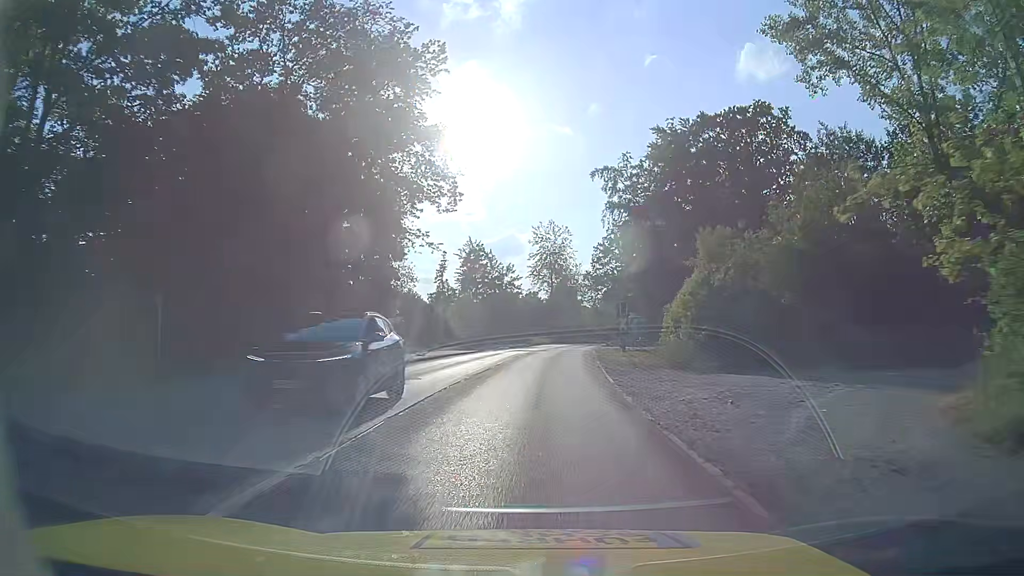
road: tertiary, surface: asphalt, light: Day
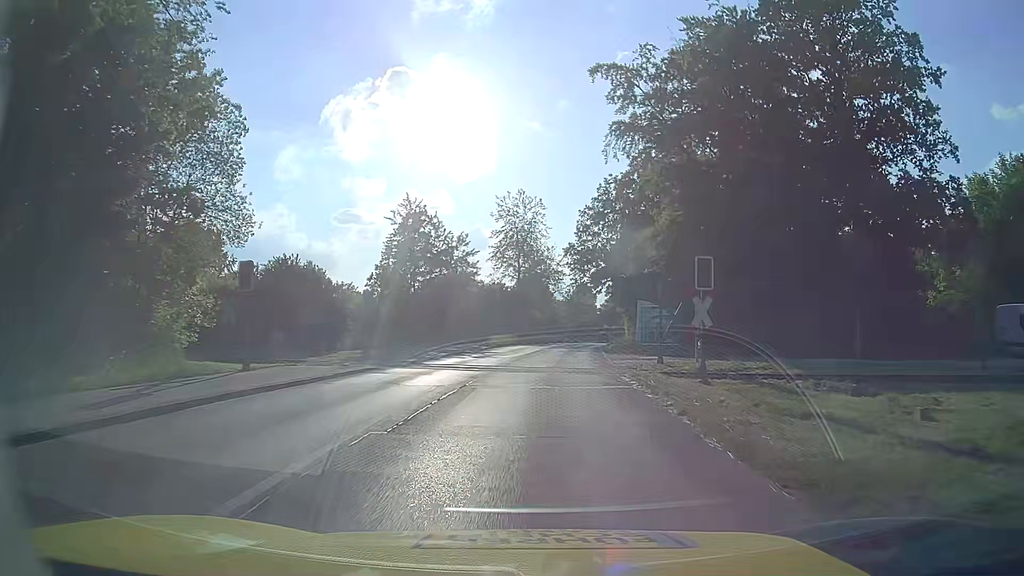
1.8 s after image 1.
(+0.7, +23.4) m; +4°
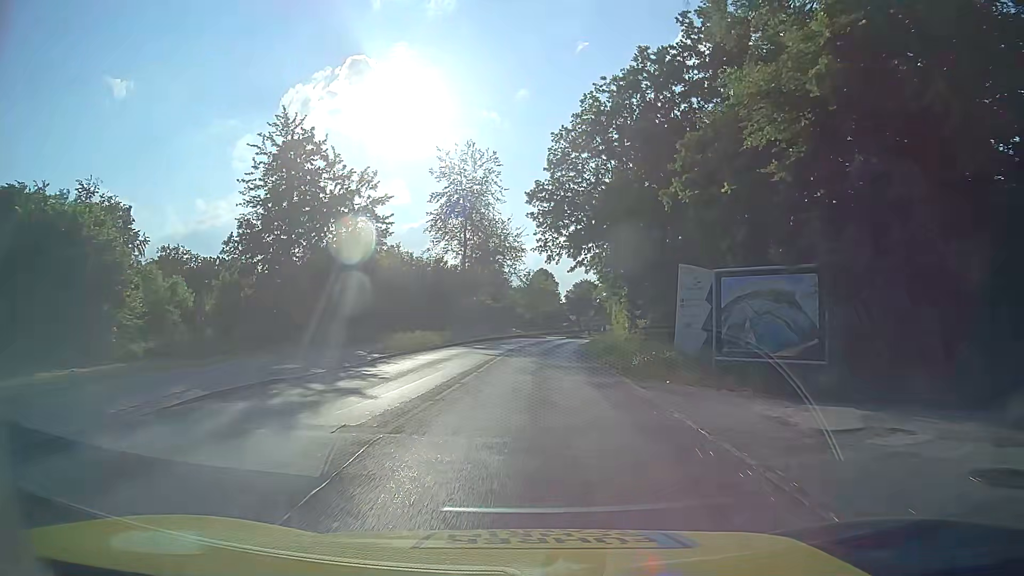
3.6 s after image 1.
(+0.6, +22.4) m; +3°
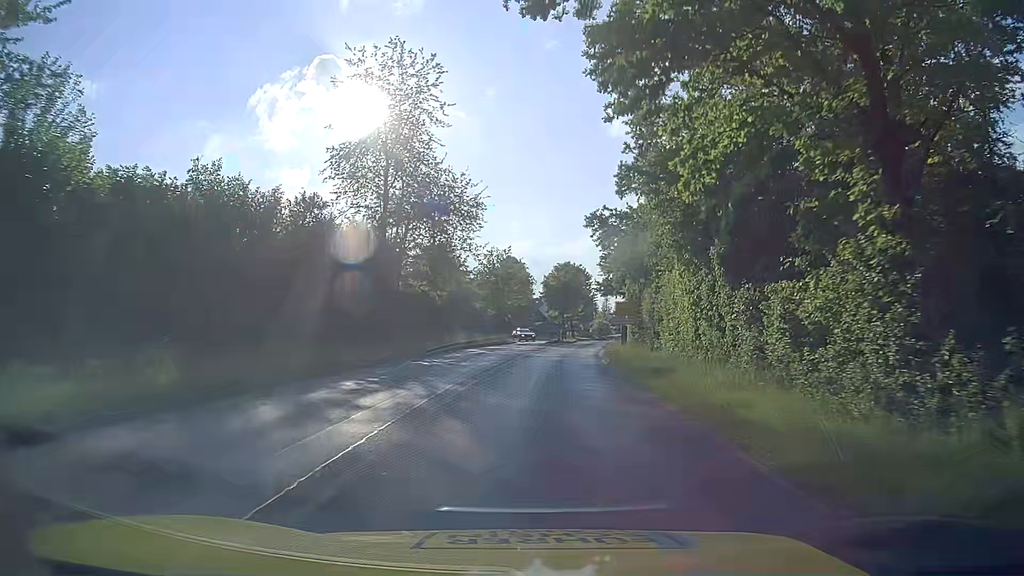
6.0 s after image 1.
(+0.5, +29.3) m; +2°
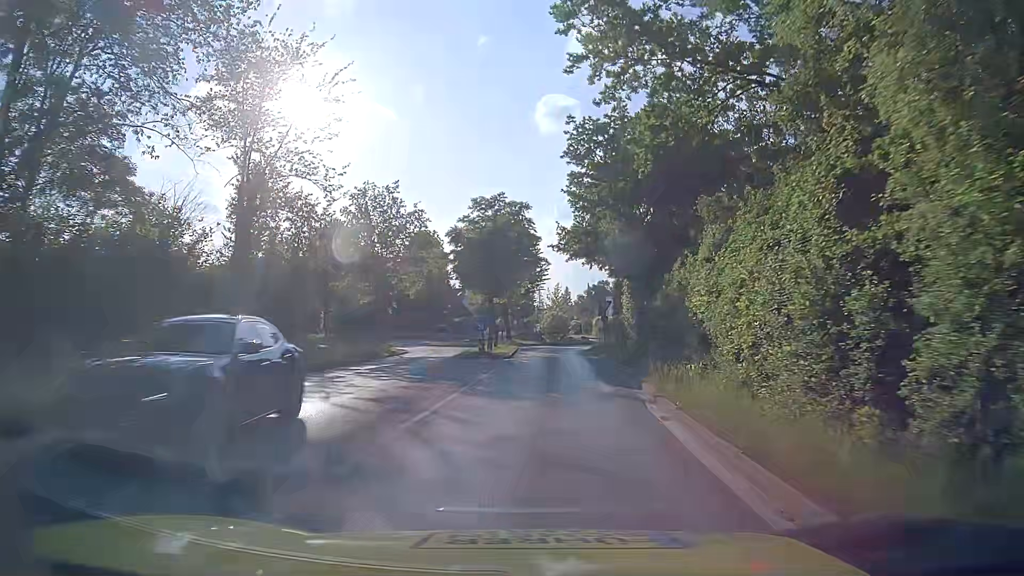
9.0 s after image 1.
(+1.8, +33.1) m; +6°
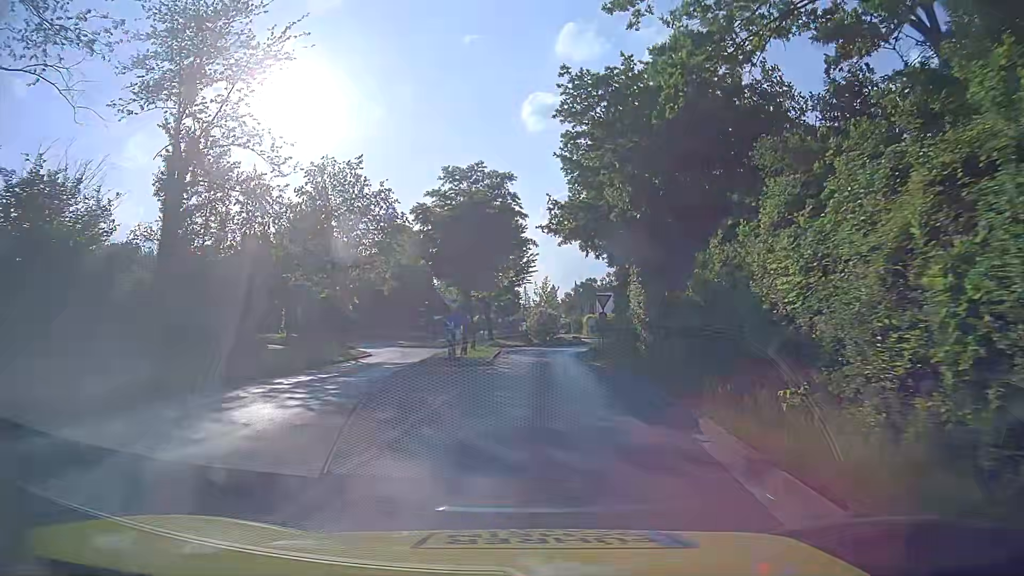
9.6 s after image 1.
(+0.1, +6.1) m; +1°
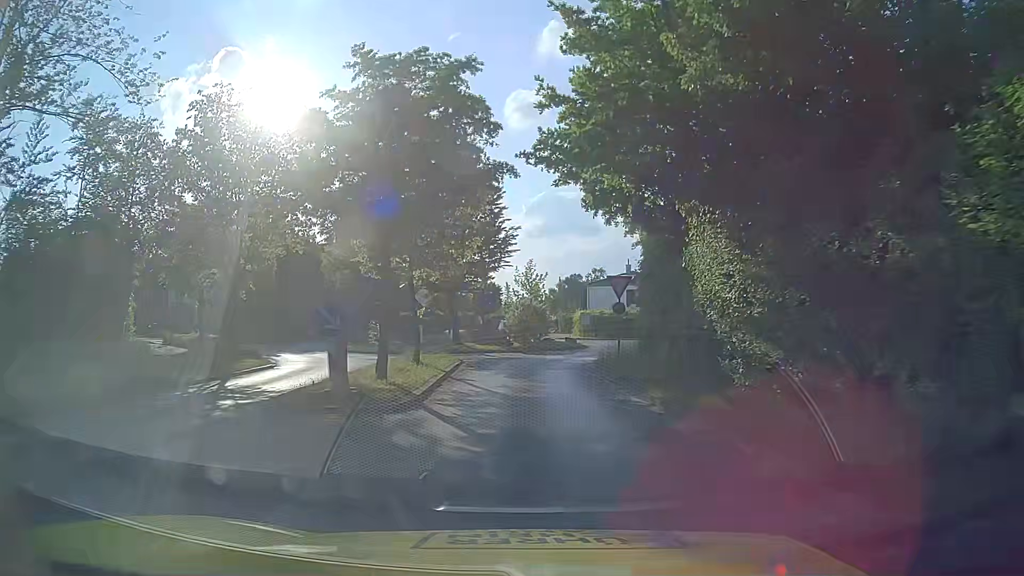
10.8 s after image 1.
(+0.2, +11.5) m; +2°
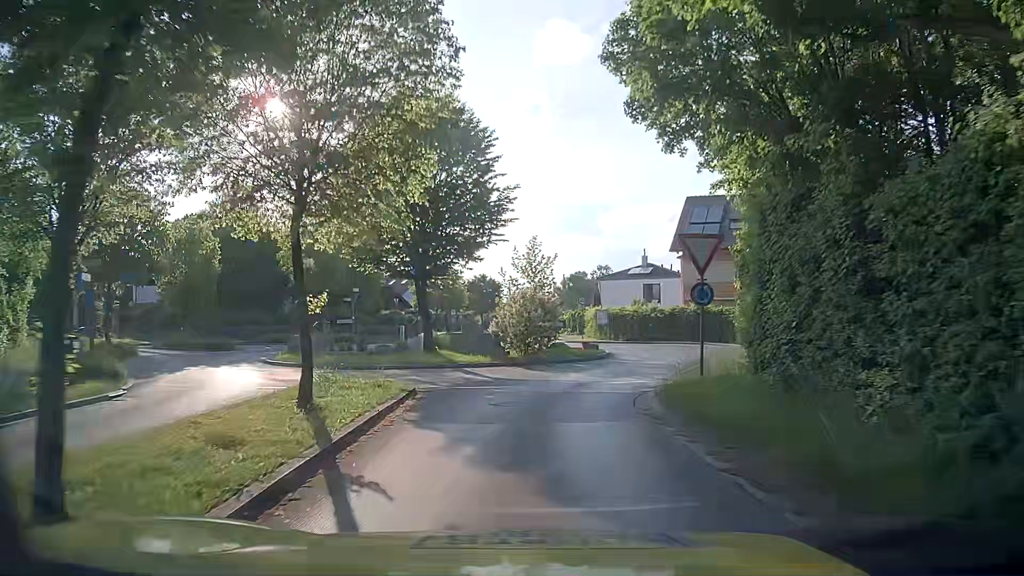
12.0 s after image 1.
(0.0, +10.1) m; -1°
(0, +10) (+3, +20) (+6, +29) (+1, +38) (-8, +40) (-18, +42) (-27, +45) (-37, +49) (-46, +52) (-55, +56) m
